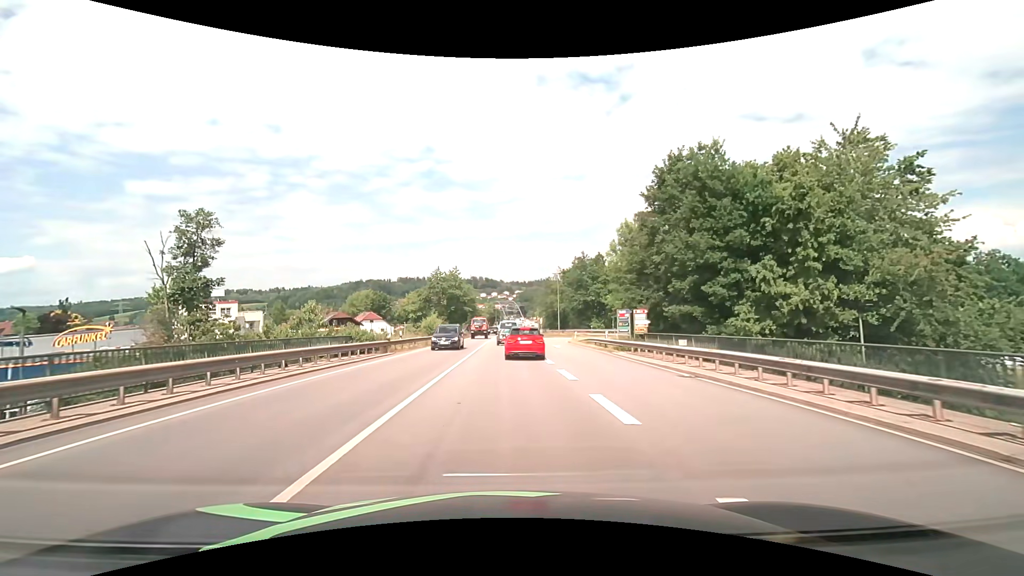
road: primary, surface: asphalt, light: Day
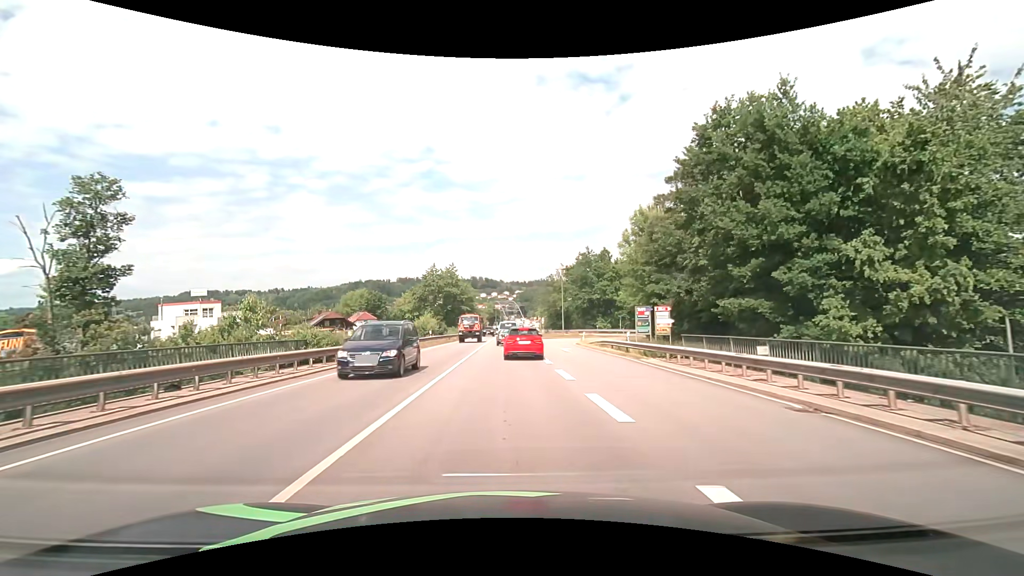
(0.0, +5.8) m; 0°
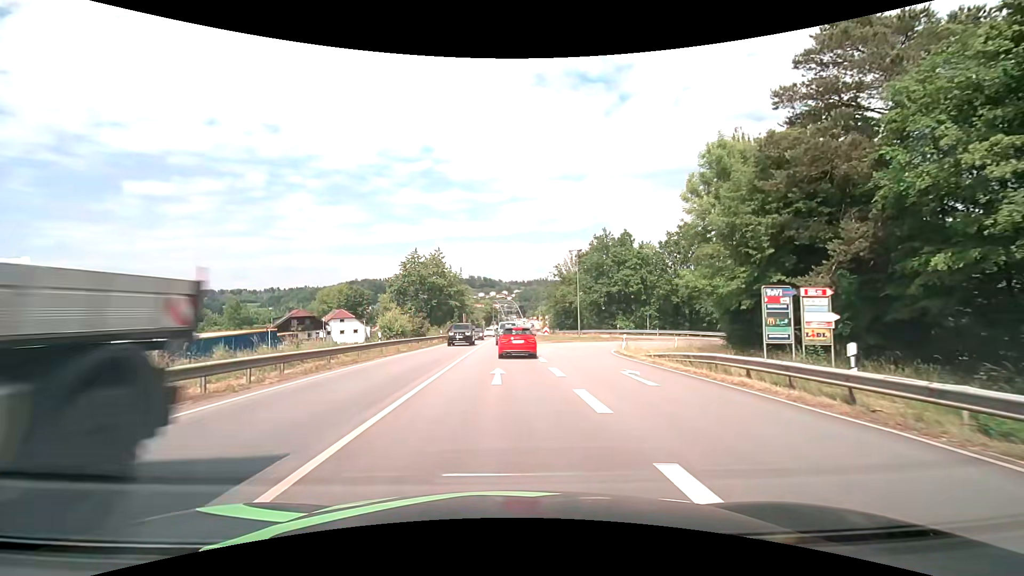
(0.0, +17.5) m; 0°
(0, +10) (0, +20) (0, +30) (0, +40) (0, +50) (0, +60) (0, +70) (+1, +80) (+1, +90) (+1, +100) m
